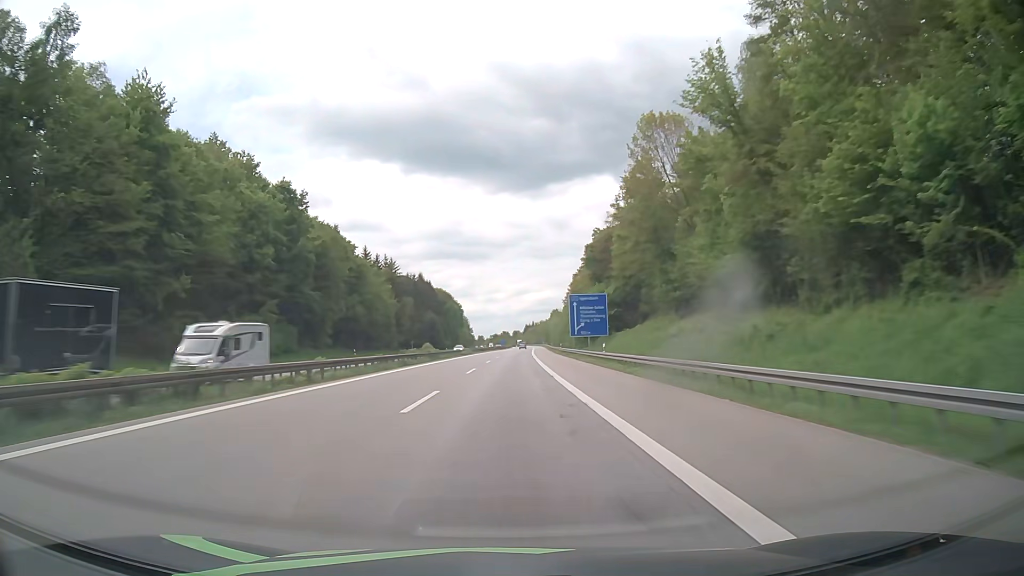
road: motorway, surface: asphalt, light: Day
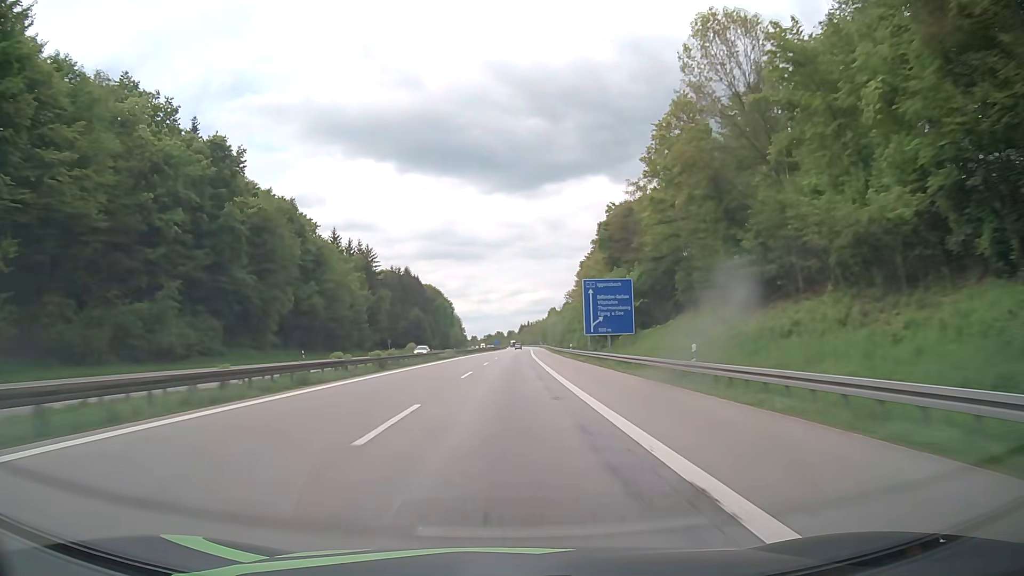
(+0.2, +22.2) m; +1°
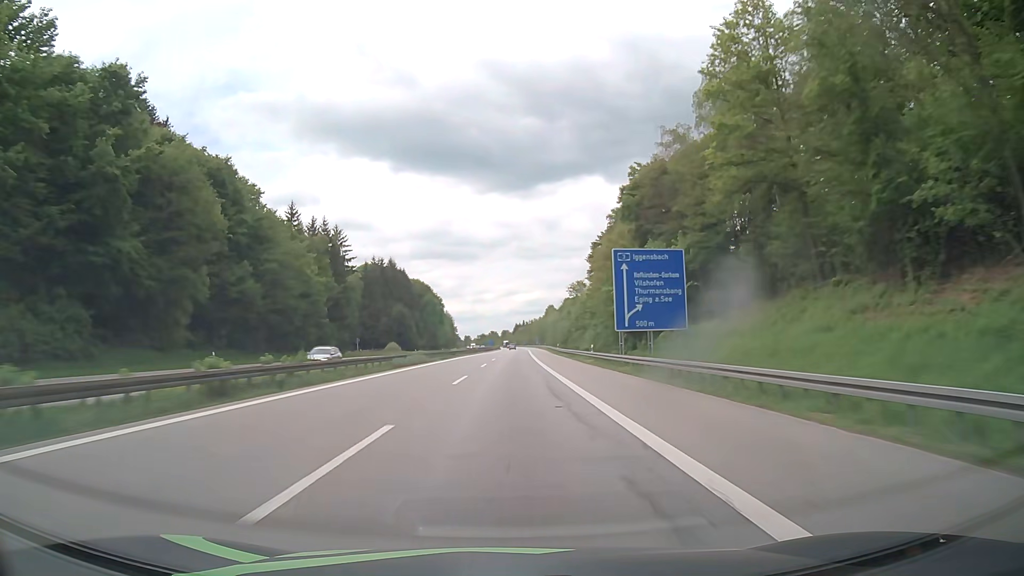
(+0.1, +22.2) m; 0°
